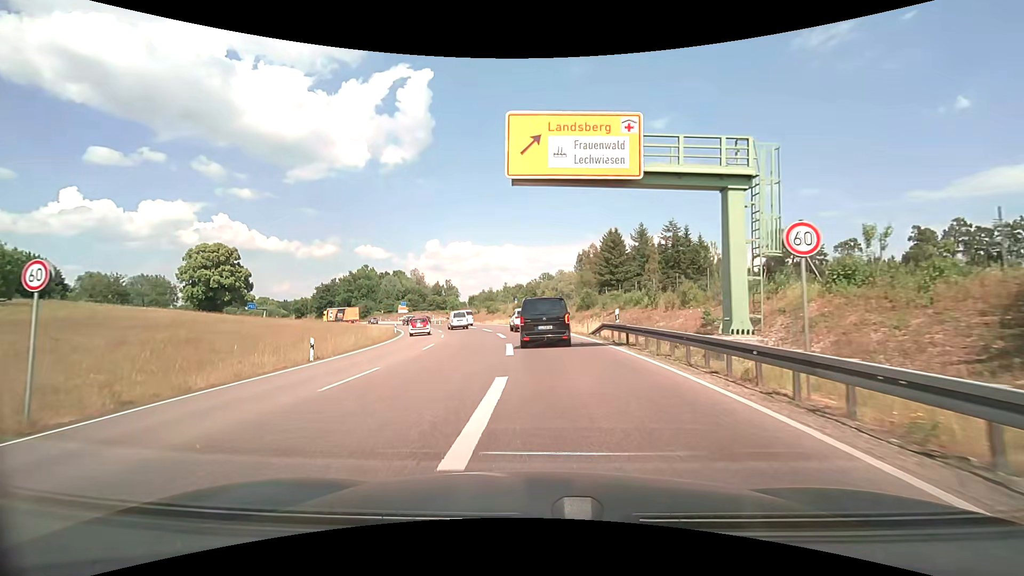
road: trunk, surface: asphalt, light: Day
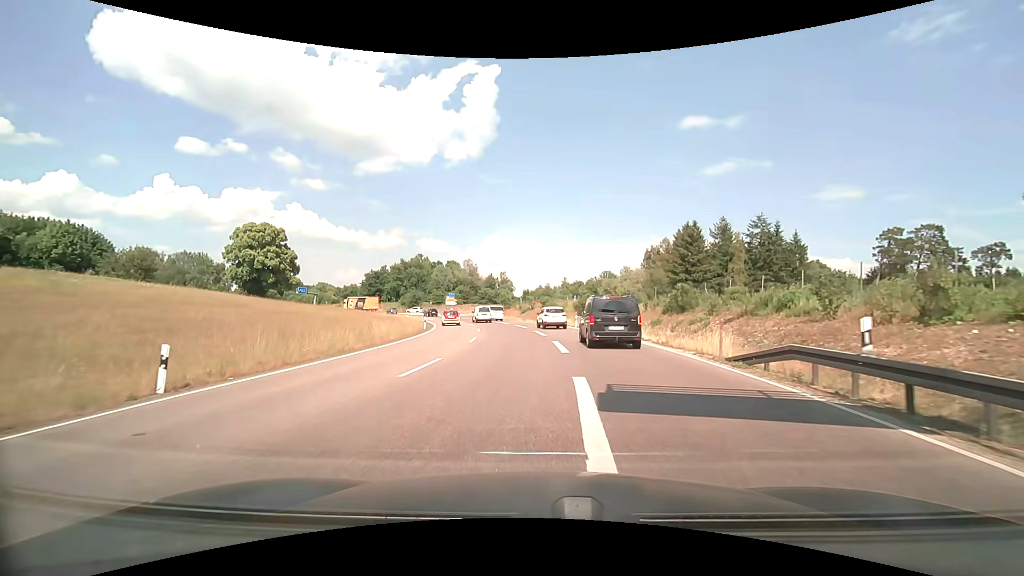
(-0.8, +12.0) m; -7°
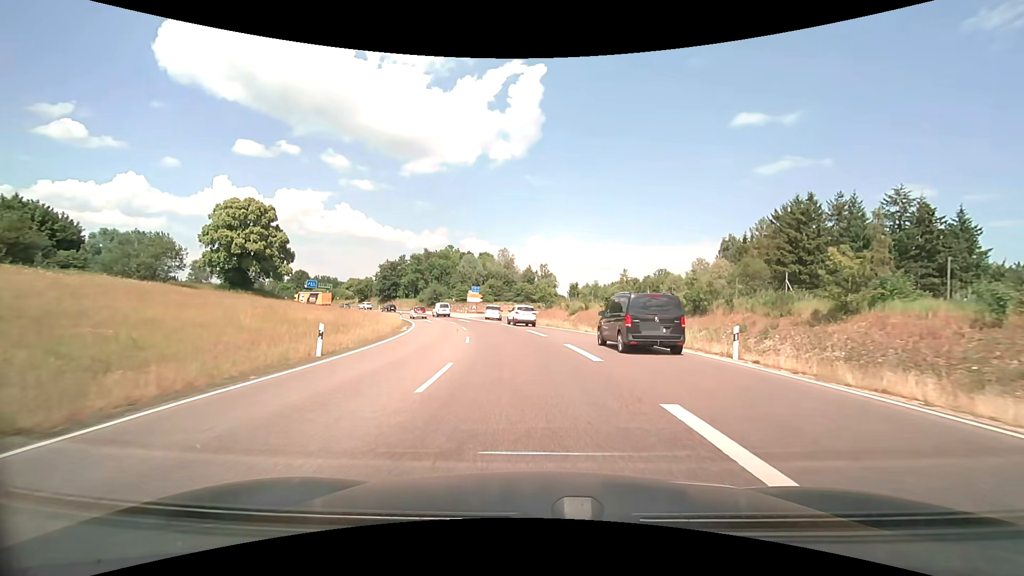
(-1.1, +27.0) m; -5°
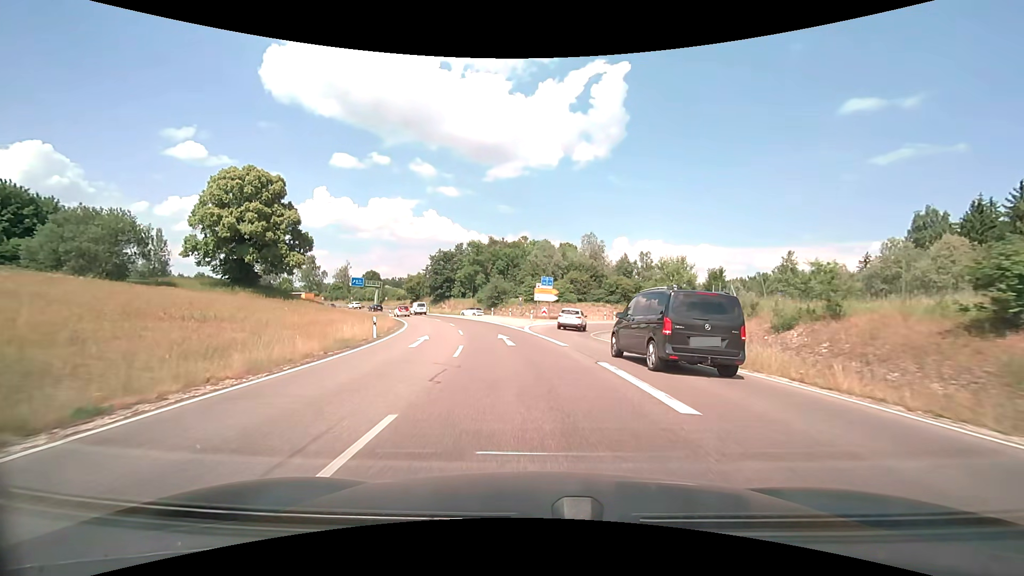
(-2.1, +30.3) m; -9°
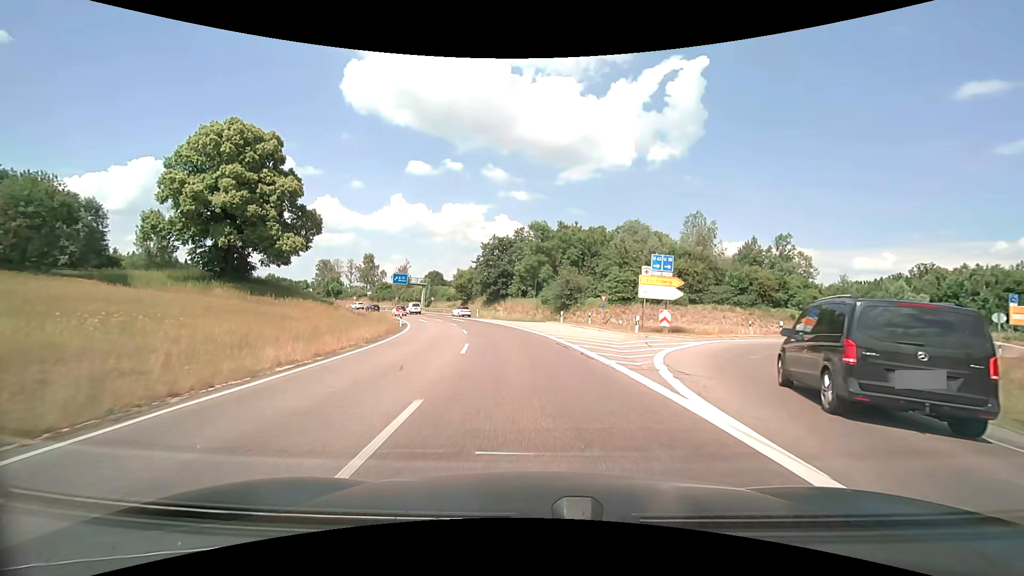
(-1.7, +23.2) m; -8°
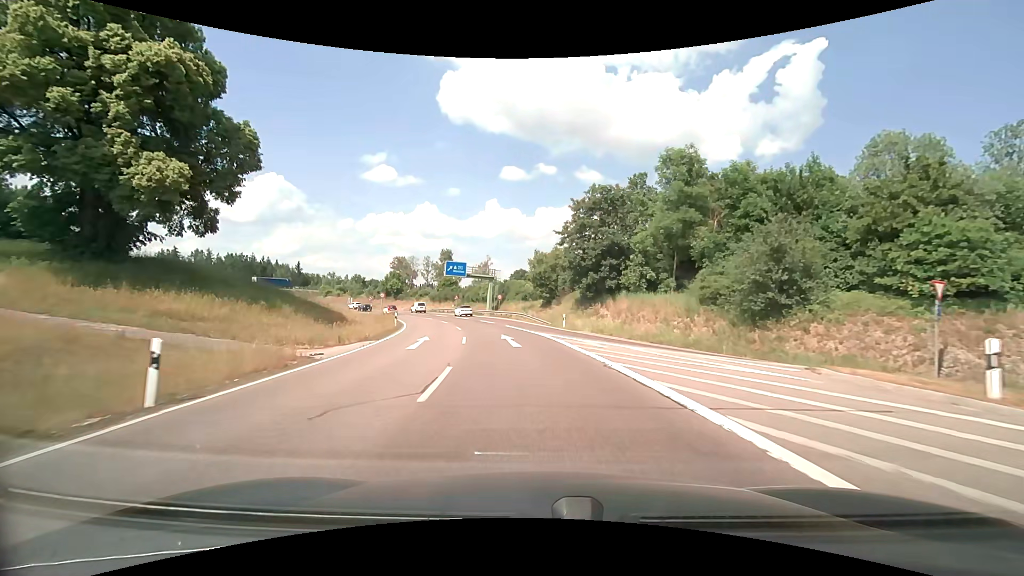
(-2.9, +32.0) m; -11°
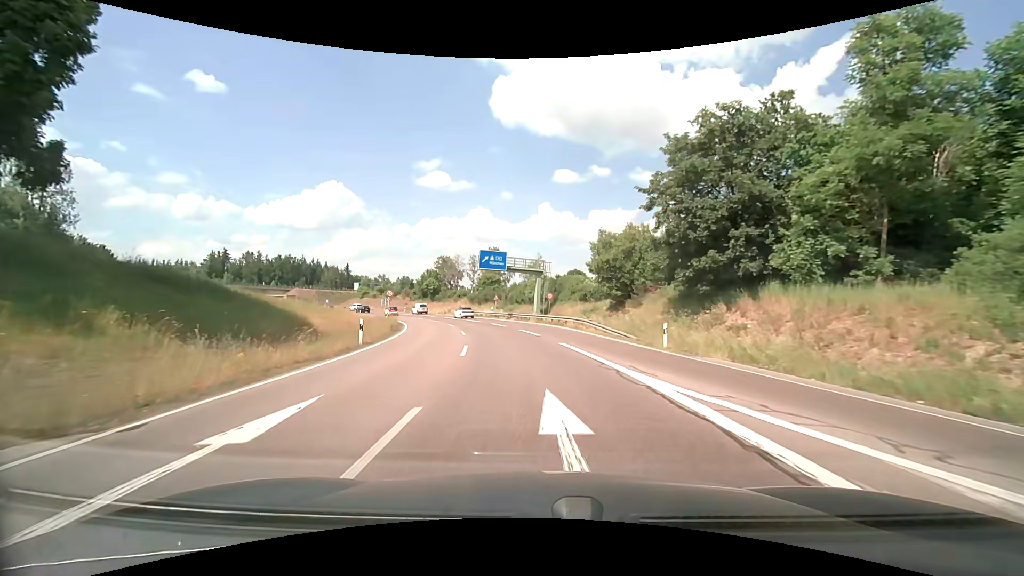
(-0.8, +16.6) m; -6°
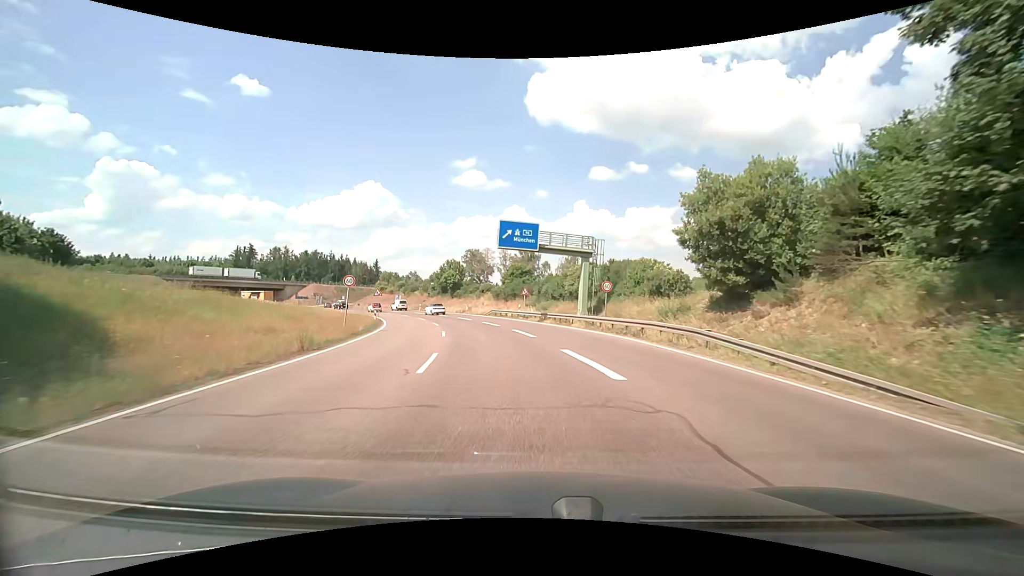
(-0.7, +16.8) m; -4°
(0, +10) (-1, +20) (-1, +30) (-3, +40) (-5, +50) (-9, +59) (-13, +68) (-18, +77) (-23, +85) (-29, +93) m
